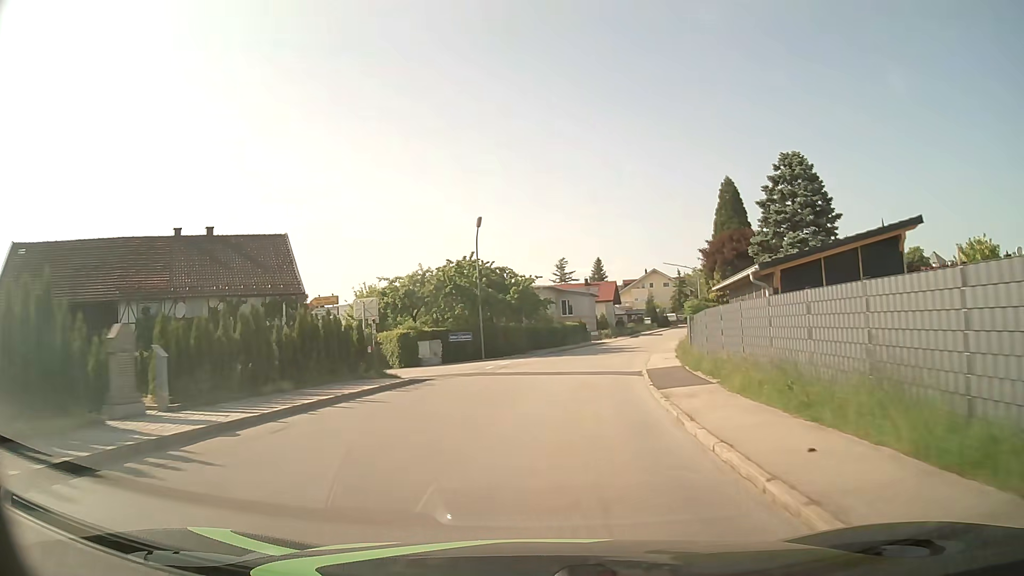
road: tertiary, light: Day
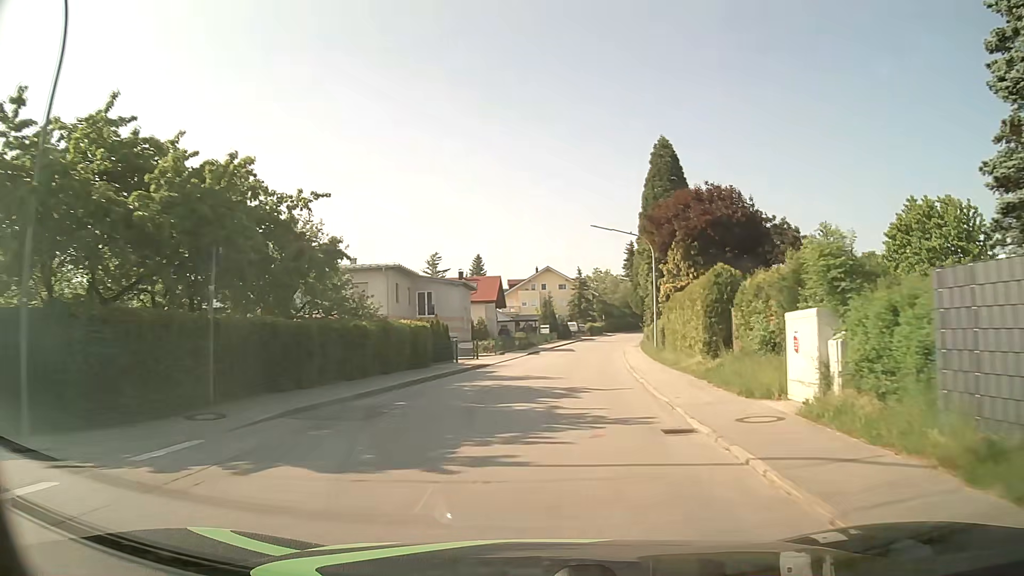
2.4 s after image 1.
(+2.9, +30.2) m; +10°
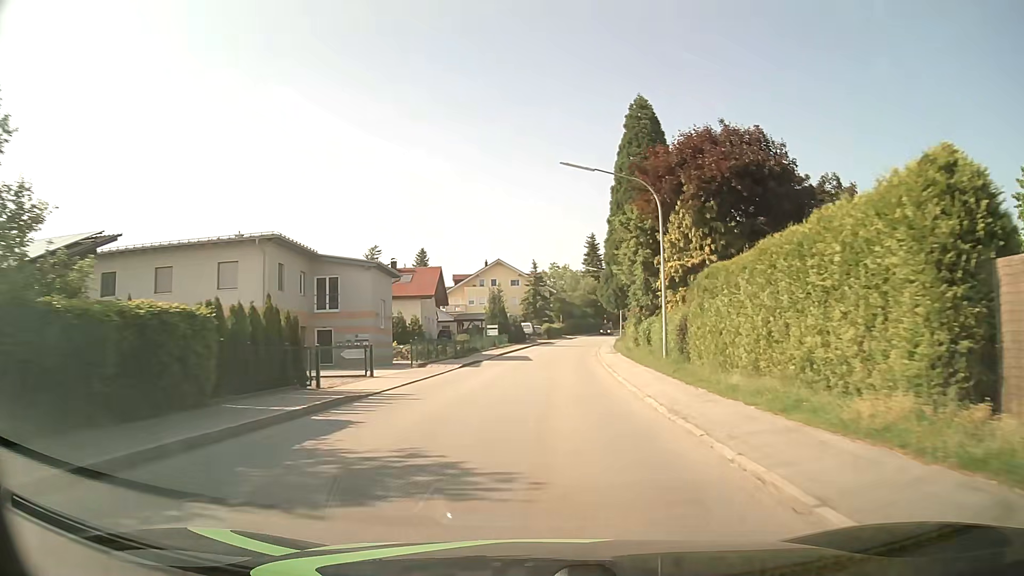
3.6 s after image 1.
(+0.6, +15.1) m; +4°
